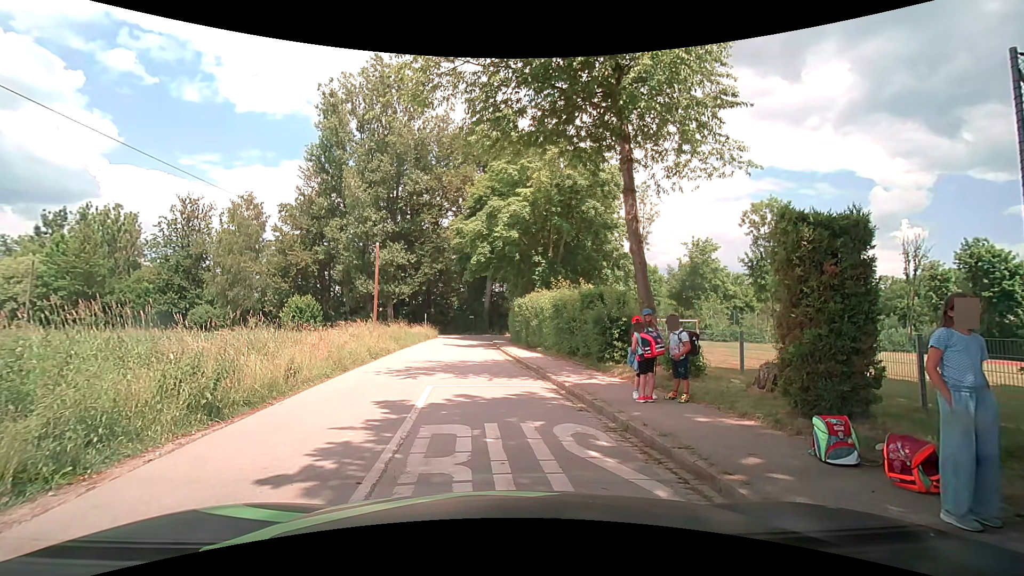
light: Day
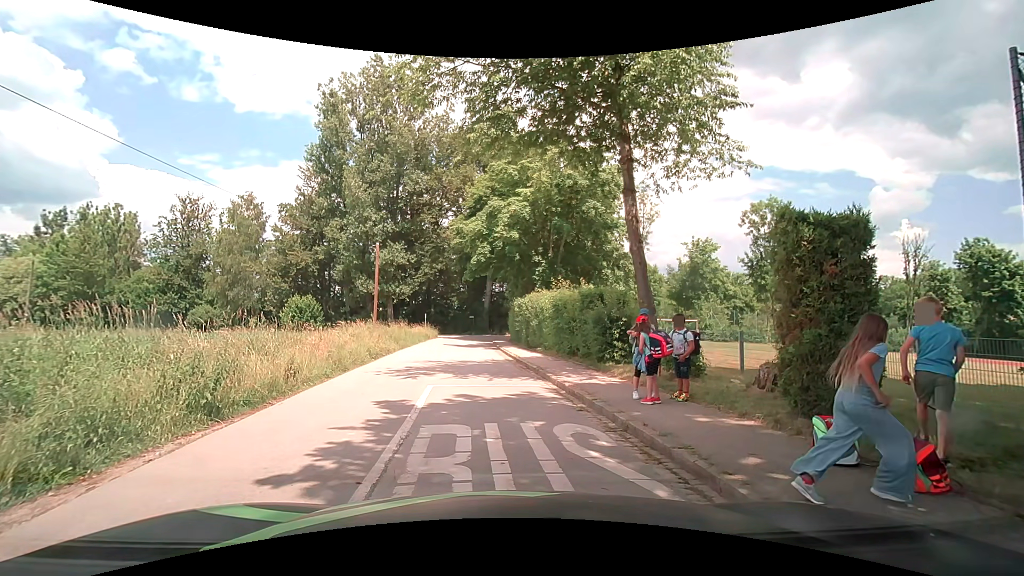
(0.0, 0.0) m; 0°
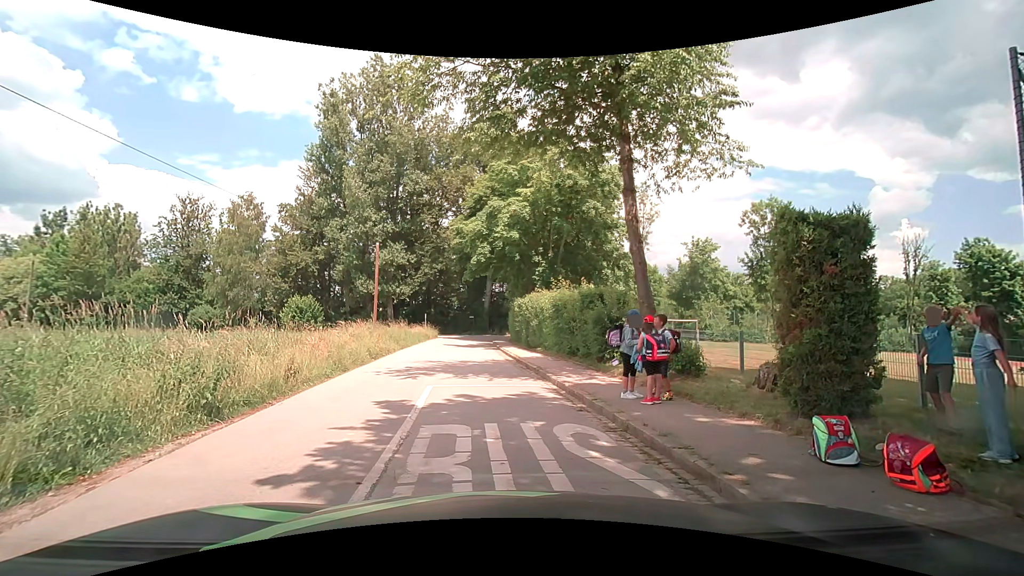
(0.0, 0.0) m; 0°
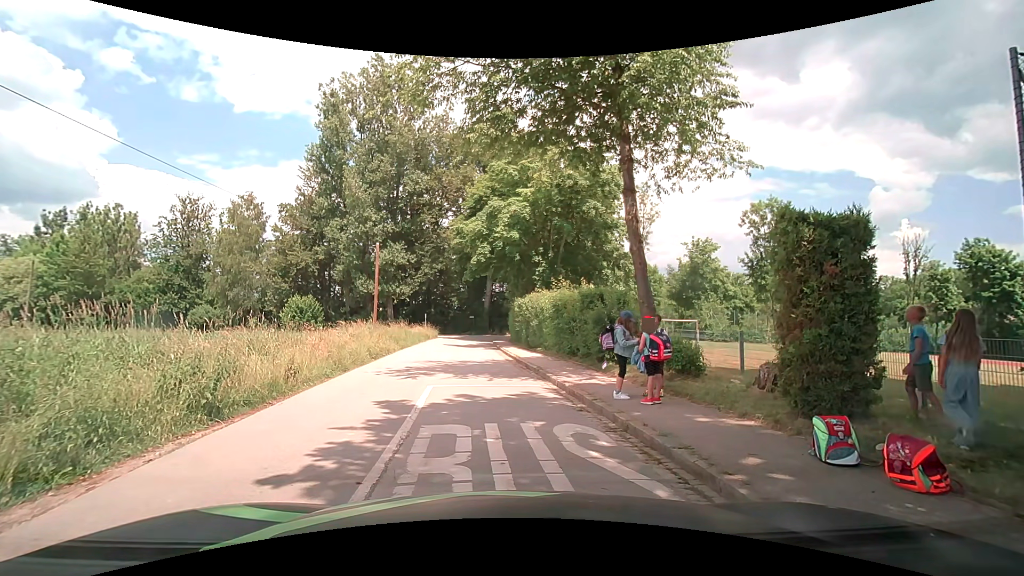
(0.0, 0.0) m; 0°
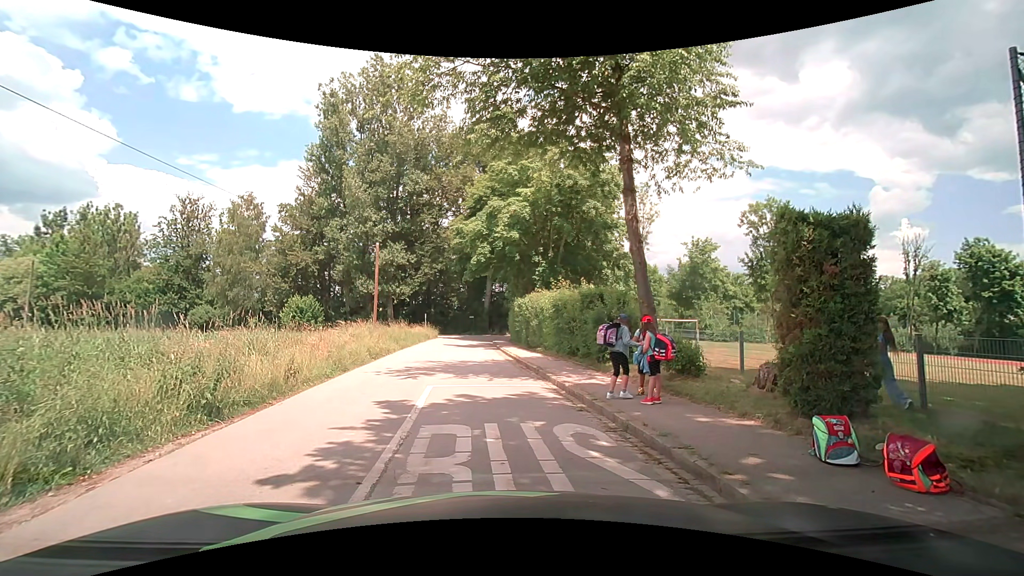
(0.0, 0.0) m; 0°
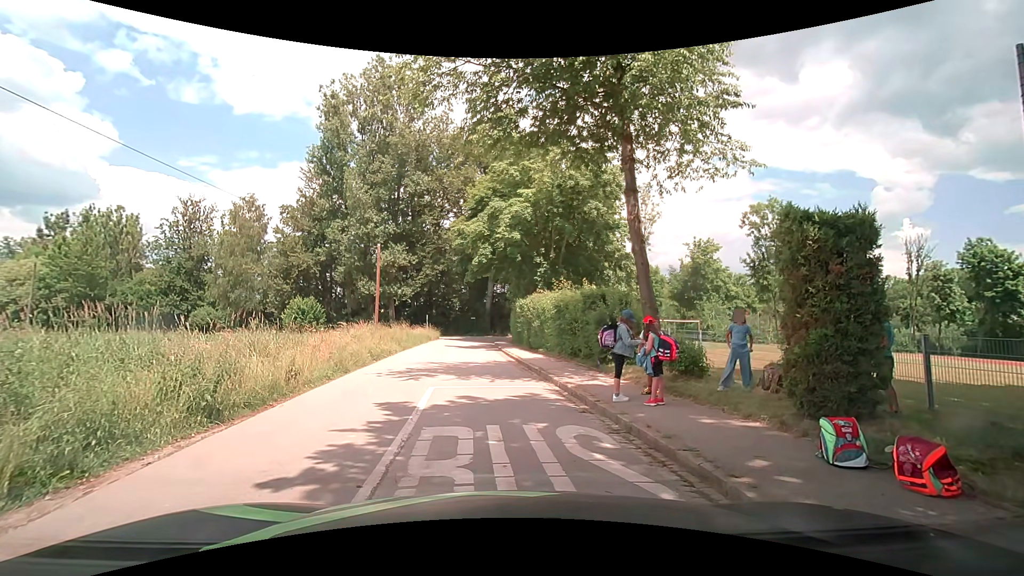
(0.0, 0.0) m; 0°
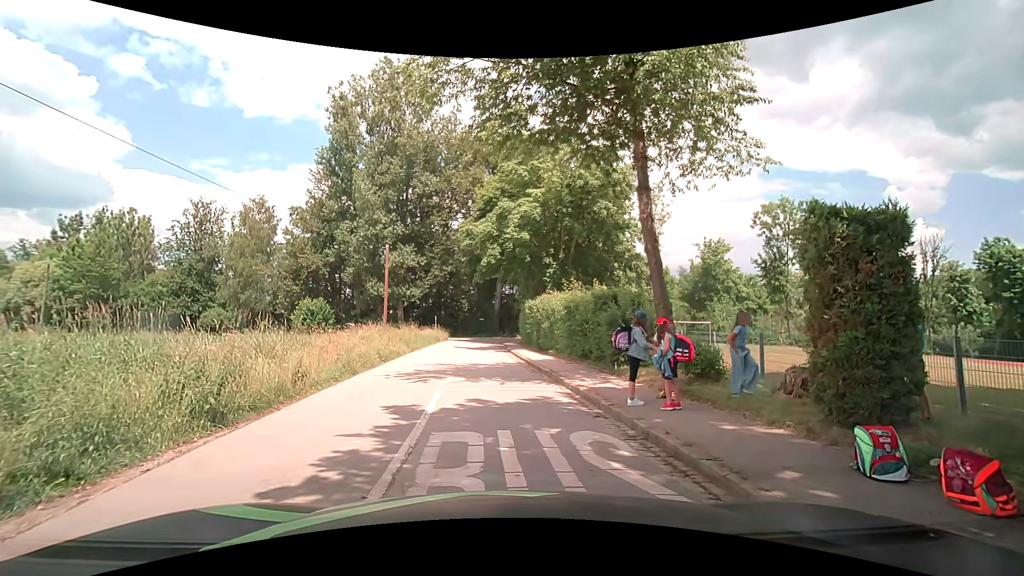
(0.0, +0.3) m; 0°
